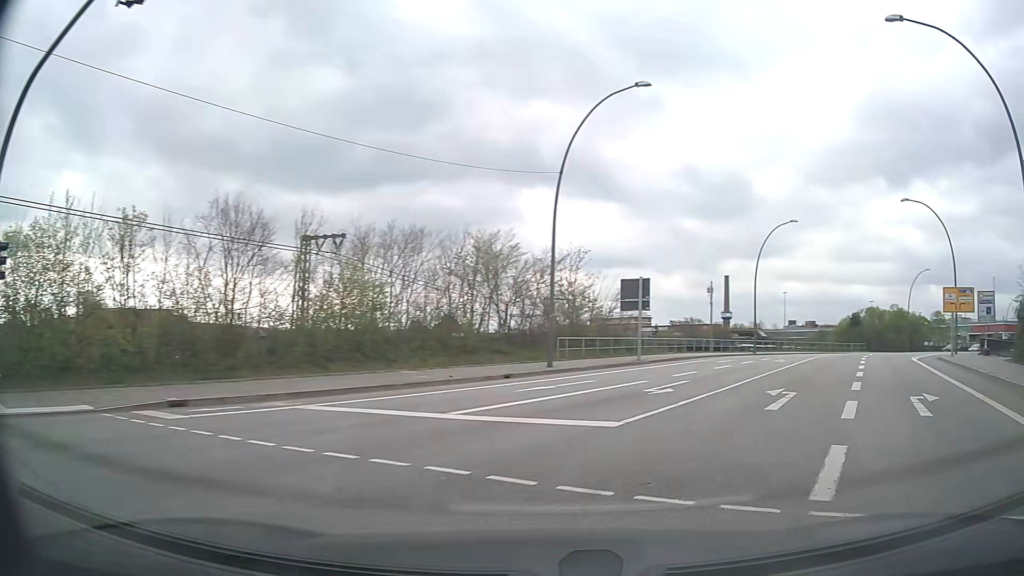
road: secondary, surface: asphalt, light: Day
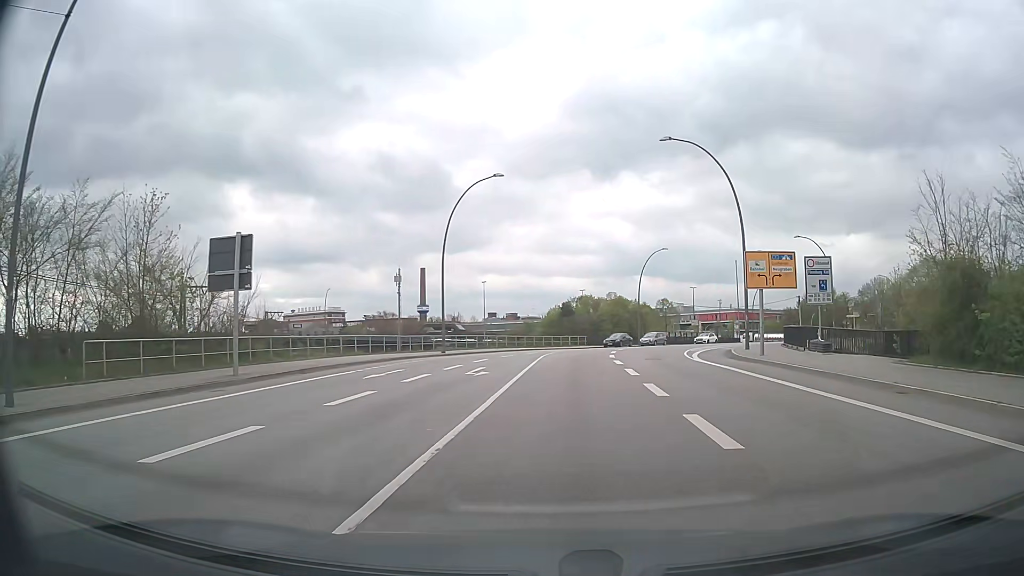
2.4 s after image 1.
(+5.1, +15.8) m; +26°
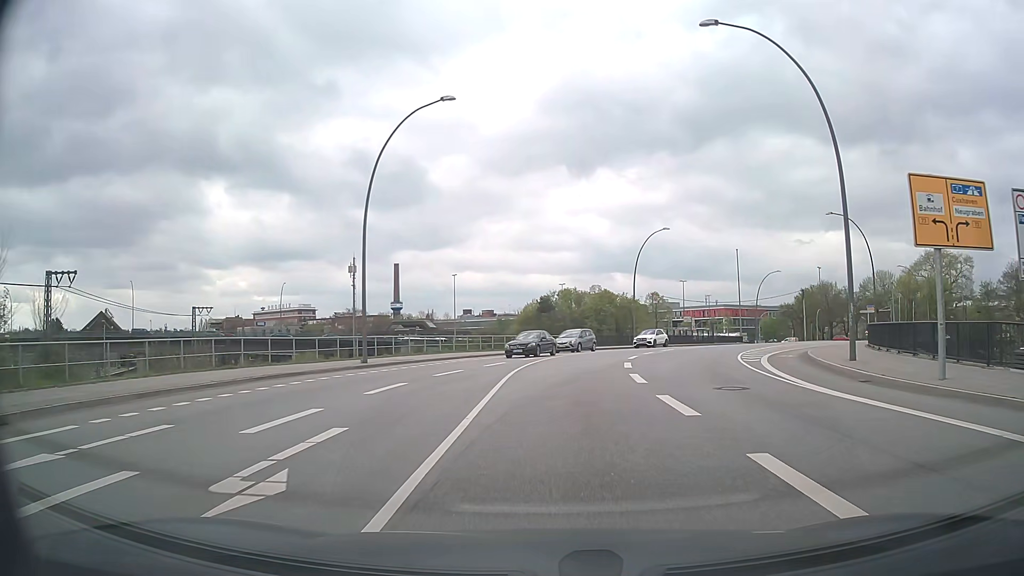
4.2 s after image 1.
(+0.3, +15.7) m; +2°
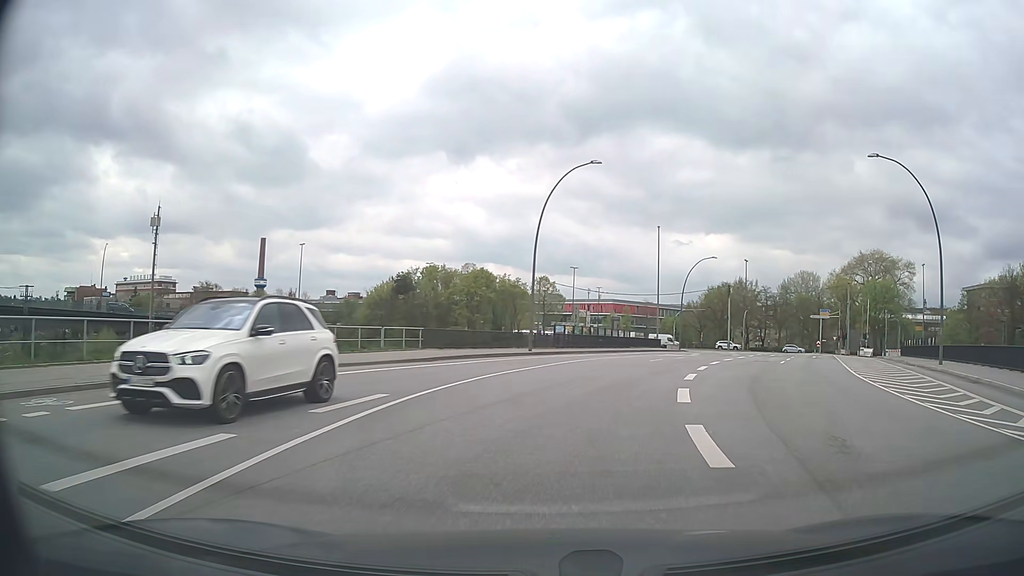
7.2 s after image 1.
(+1.8, +28.0) m; +11°
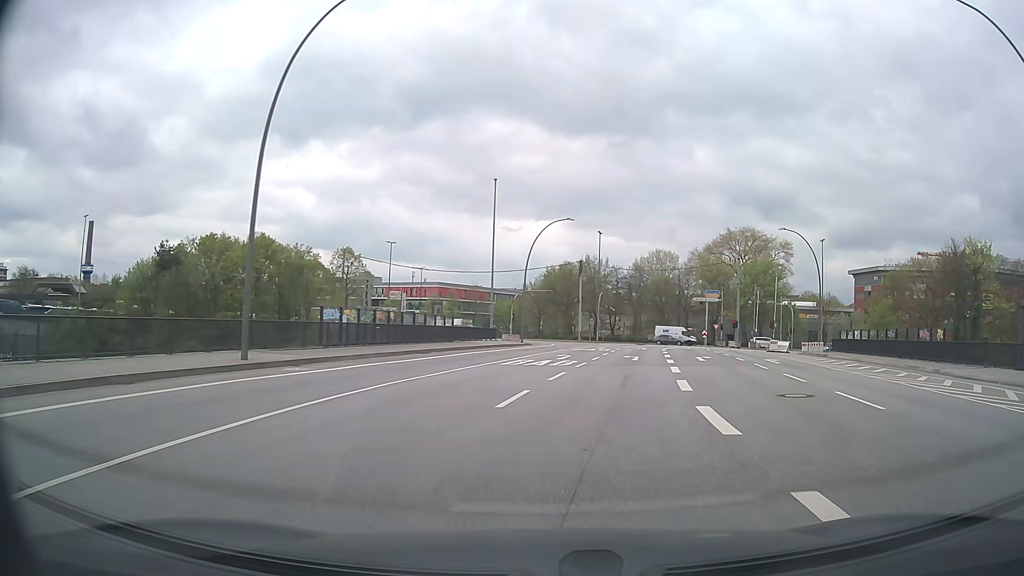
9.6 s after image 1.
(+2.8, +22.3) m; +14°
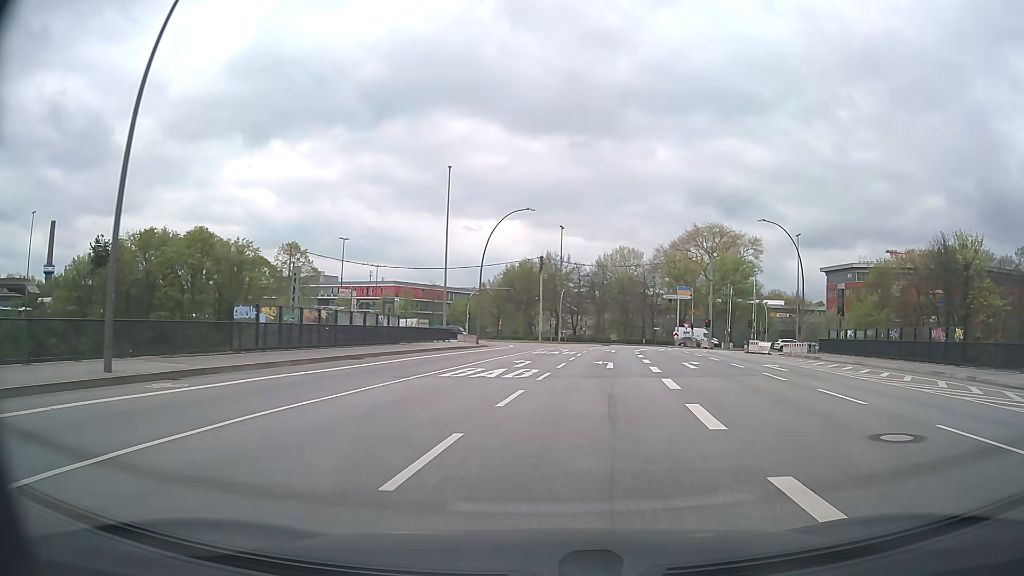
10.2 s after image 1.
(+0.2, +5.5) m; +4°
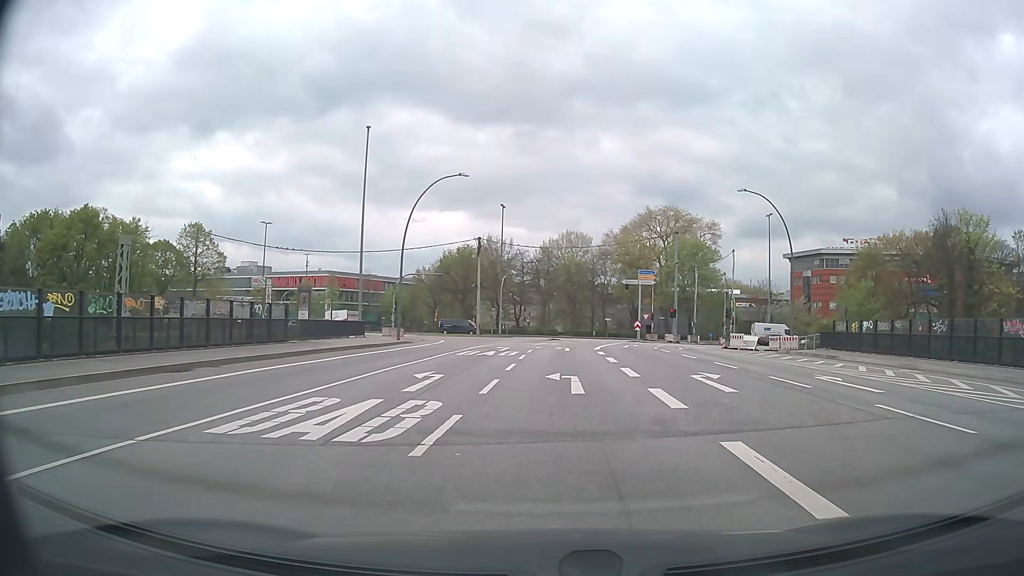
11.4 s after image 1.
(+0.5, +10.6) m; +5°
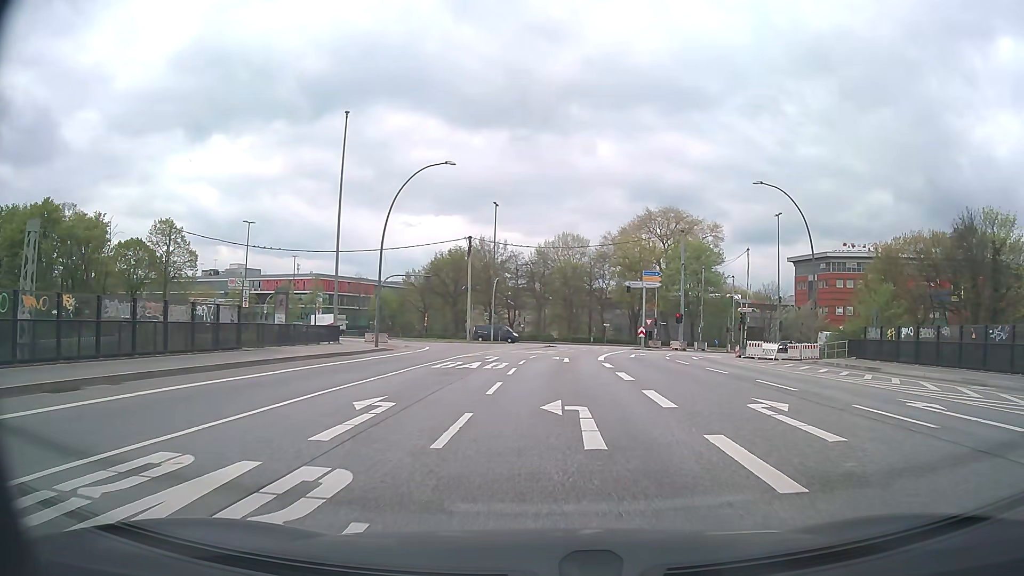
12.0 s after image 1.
(0.0, +5.0) m; 0°
